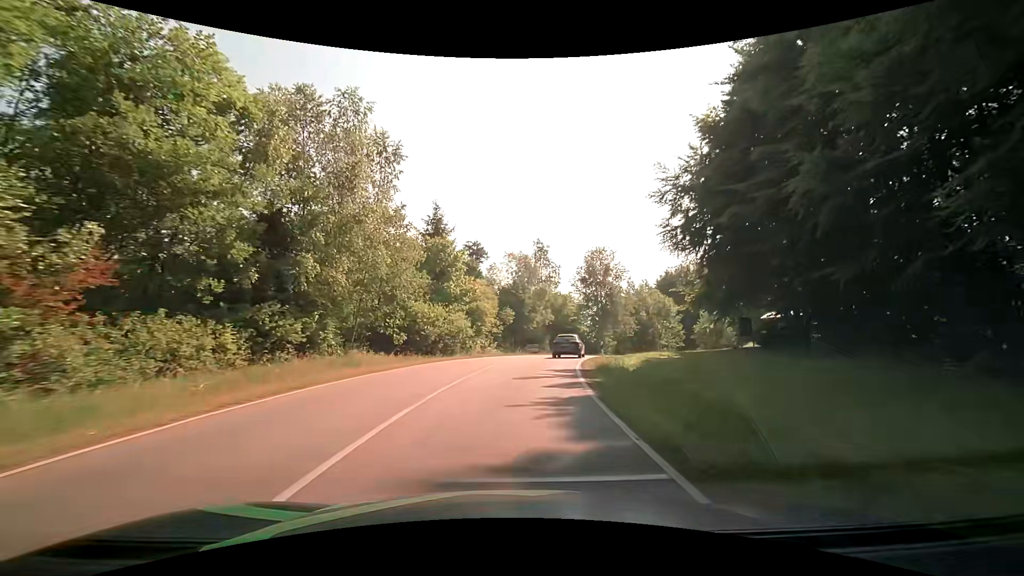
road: tertiary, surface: asphalt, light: Day
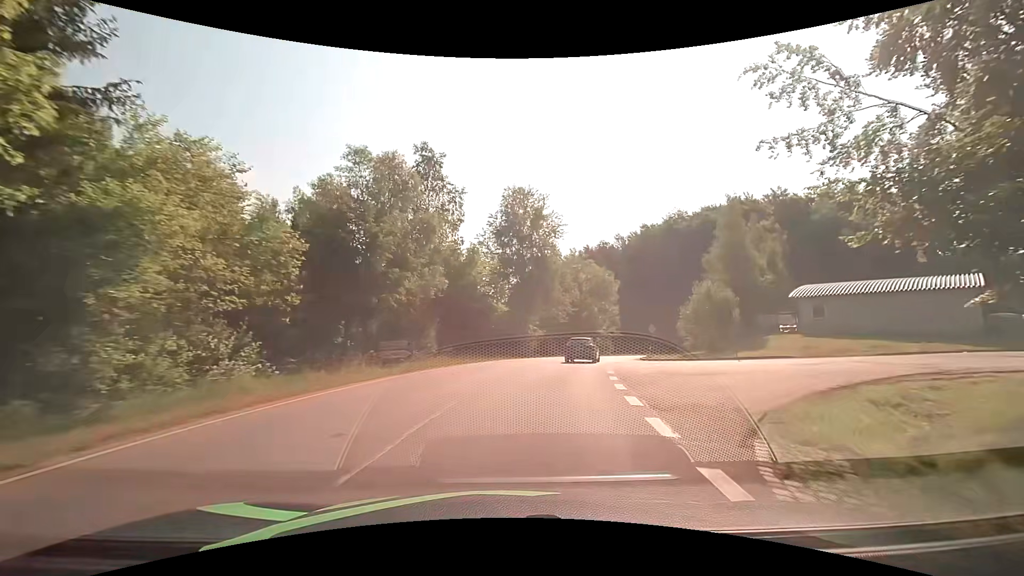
(+2.6, +30.3) m; +11°
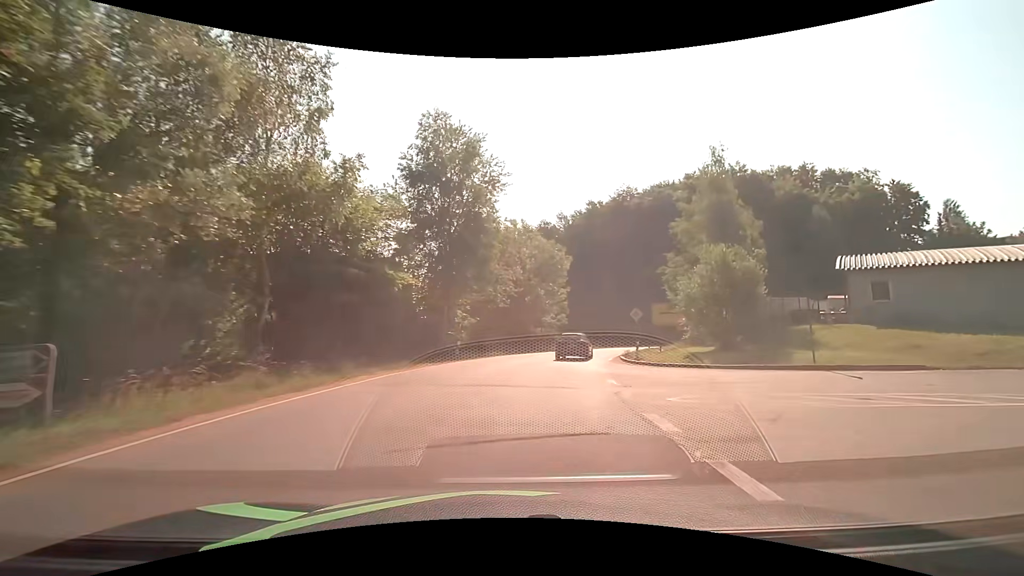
(+1.0, +14.9) m; +8°
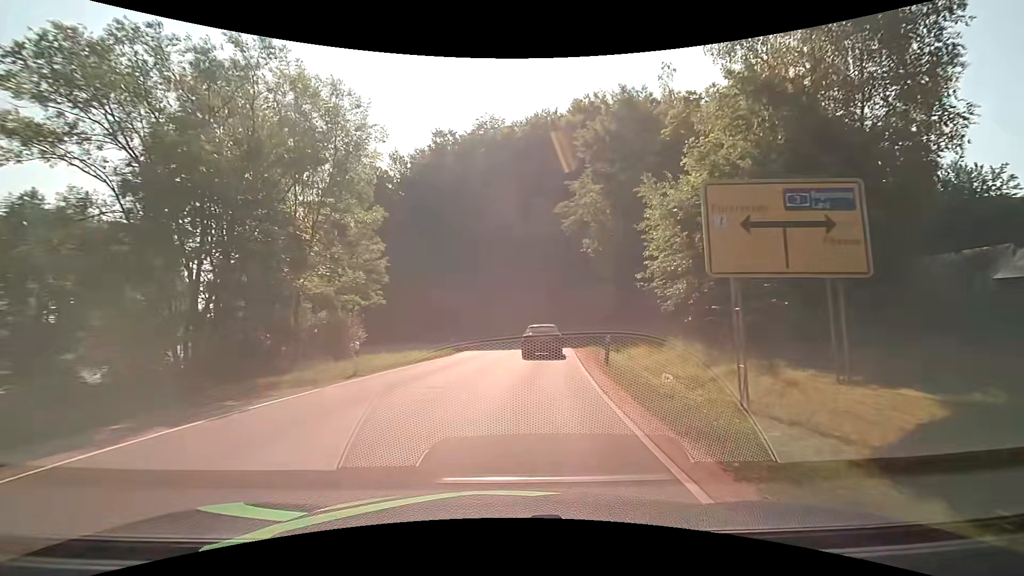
(+5.4, +34.2) m; +17°
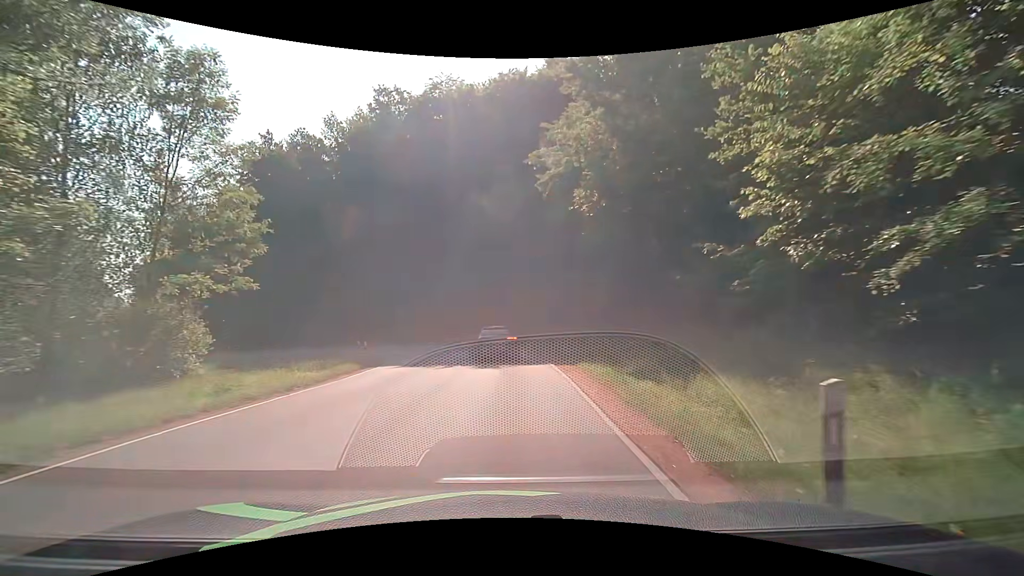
(+0.5, +12.2) m; +4°
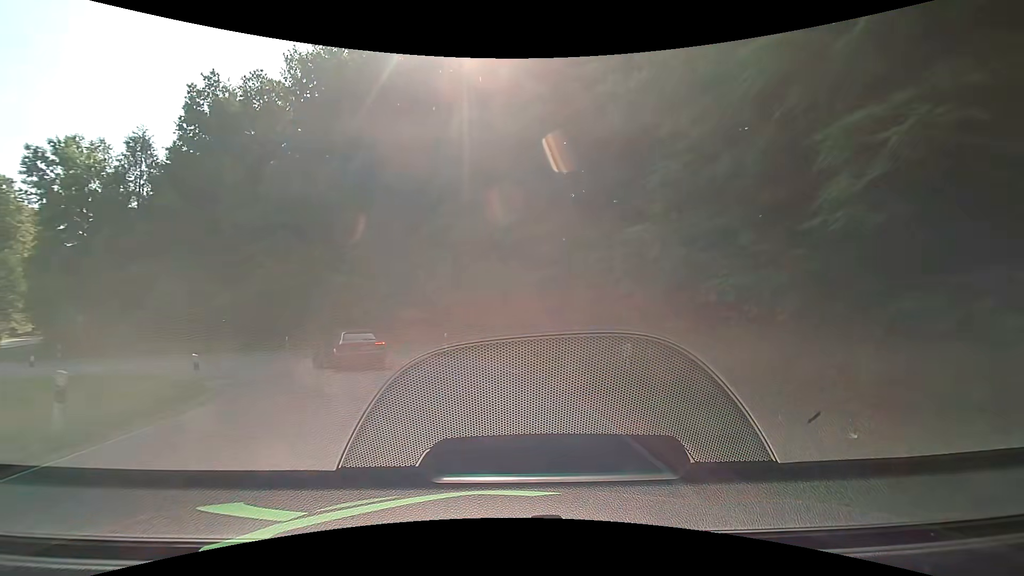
(+0.1, +16.2) m; 0°
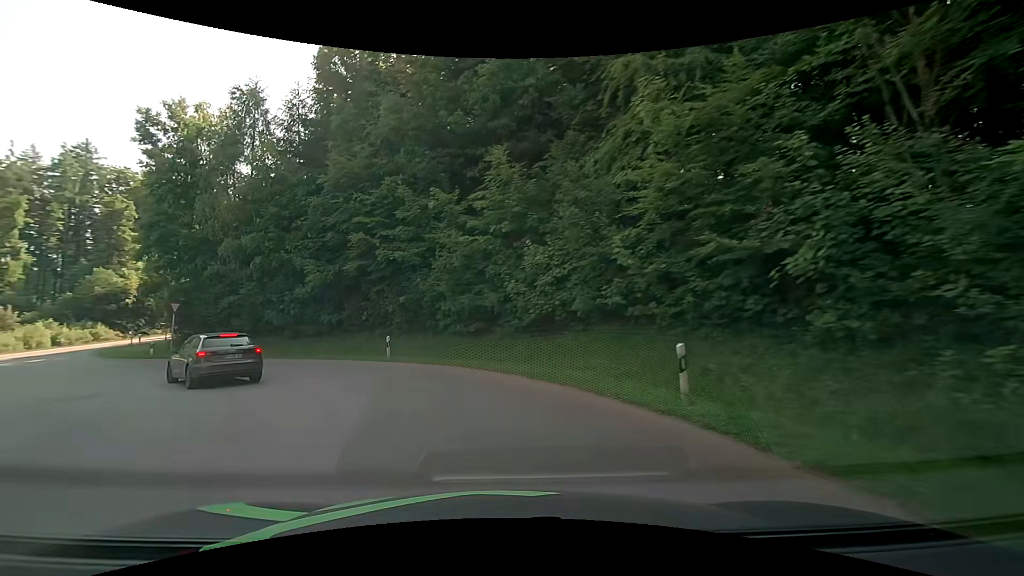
(-2.5, +16.4) m; -20°
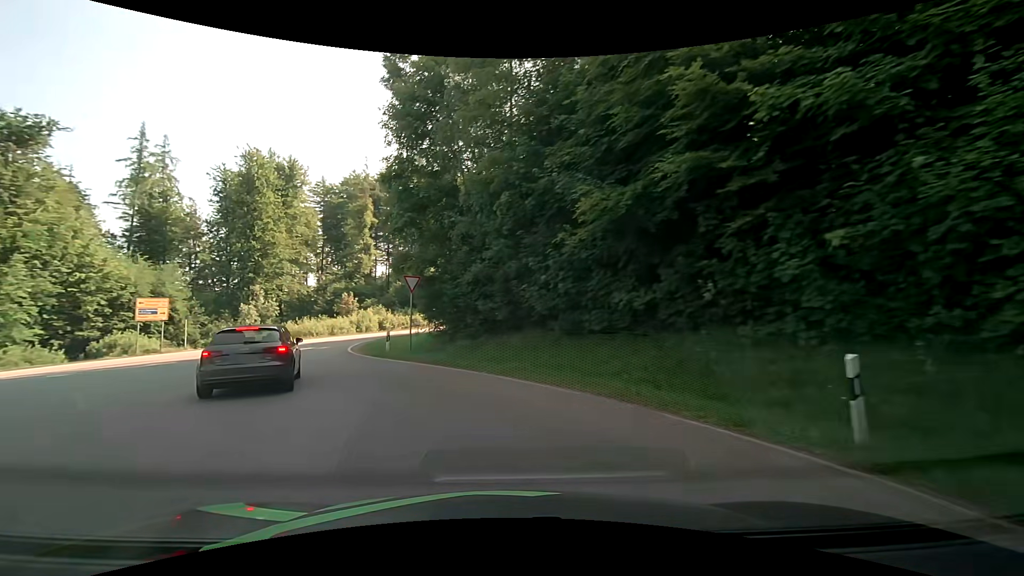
(-4.2, +15.1) m; -34°
